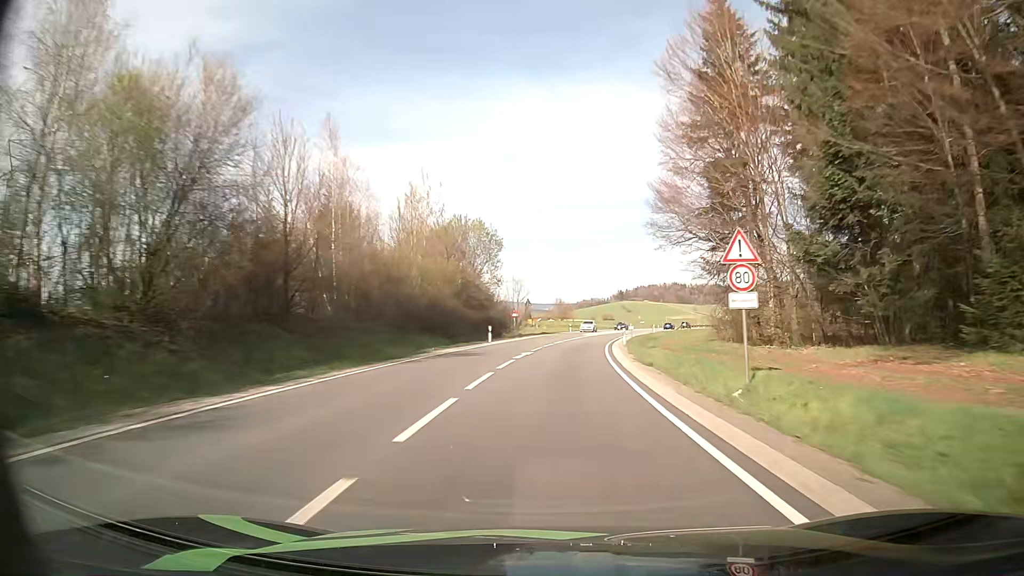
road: secondary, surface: asphalt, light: Day
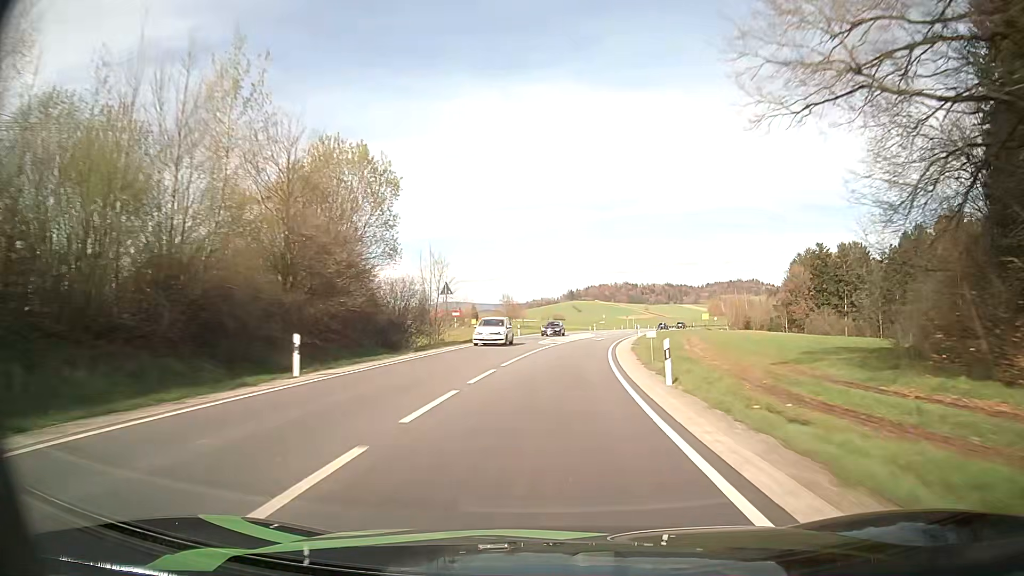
(+1.0, +28.4) m; +4°
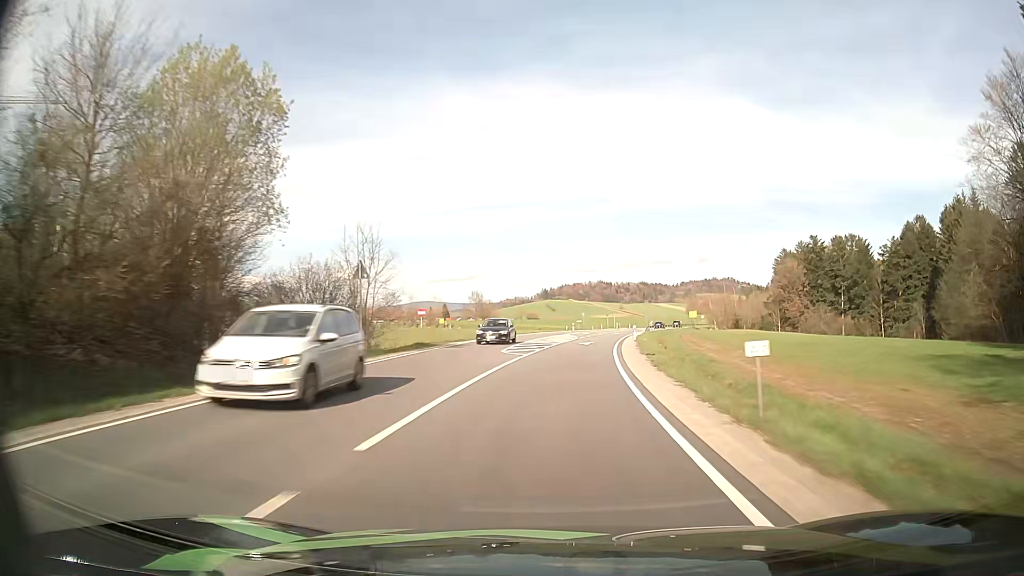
(+0.2, +14.1) m; +2°
(0, +10) (0, +20) (+1, +30) (+2, +40) (+3, +50) (+5, +60) (+6, +70) (+8, +79) (+10, +89) (+12, +99) m
